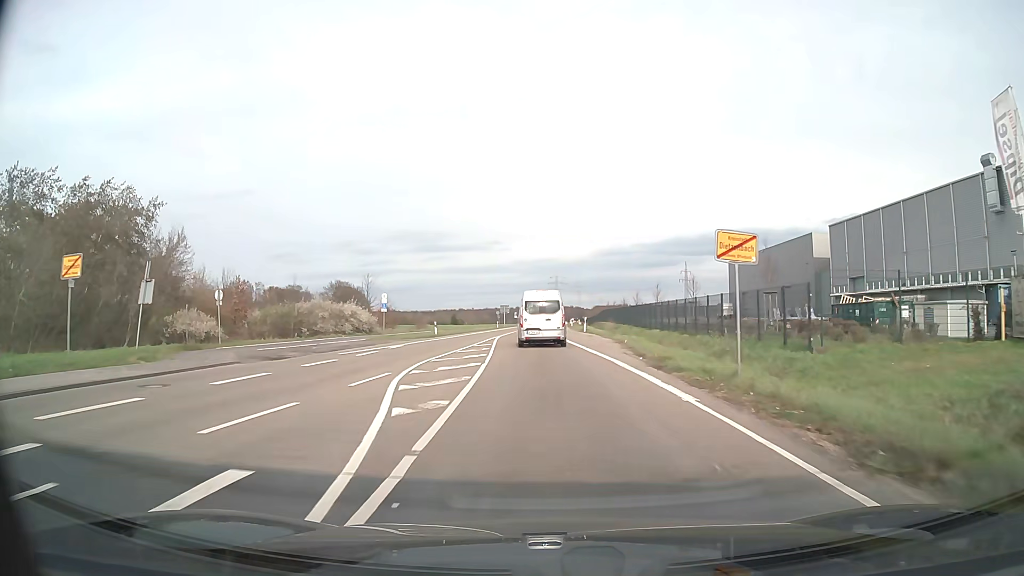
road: secondary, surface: asphalt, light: Day
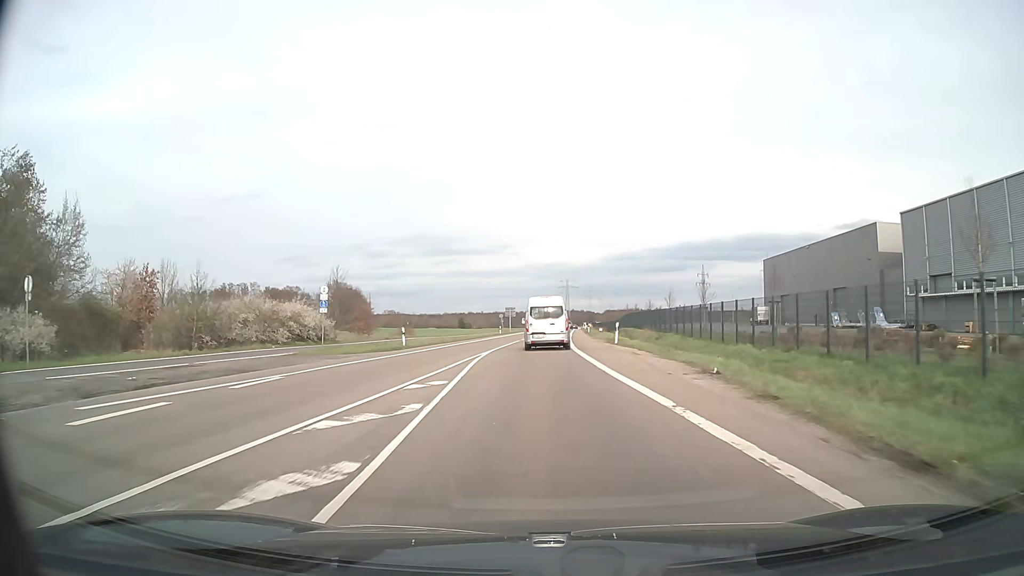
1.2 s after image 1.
(-0.1, +17.0) m; -1°
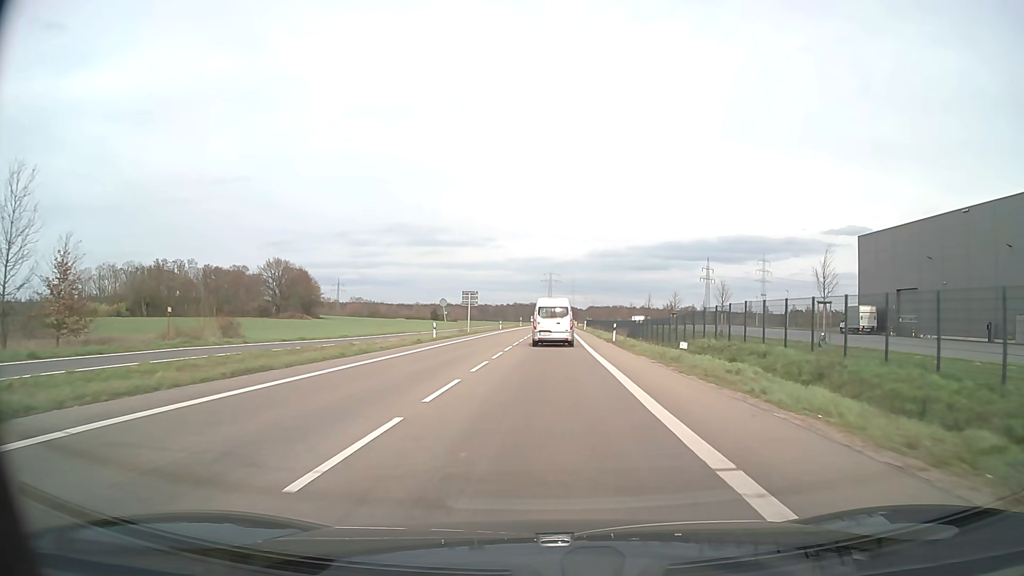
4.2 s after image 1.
(0.0, +45.6) m; +2°
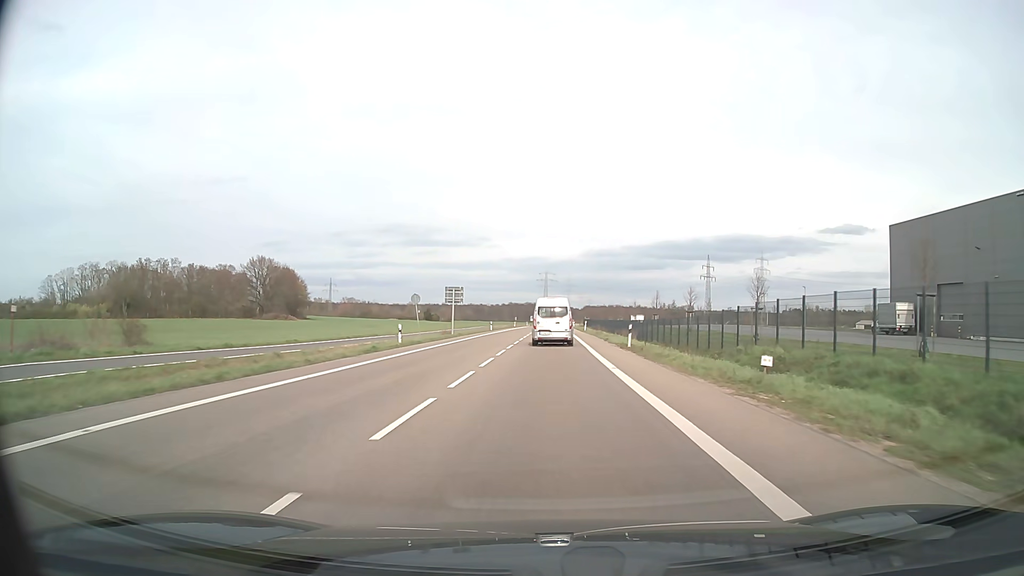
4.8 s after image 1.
(0.0, +9.7) m; 0°
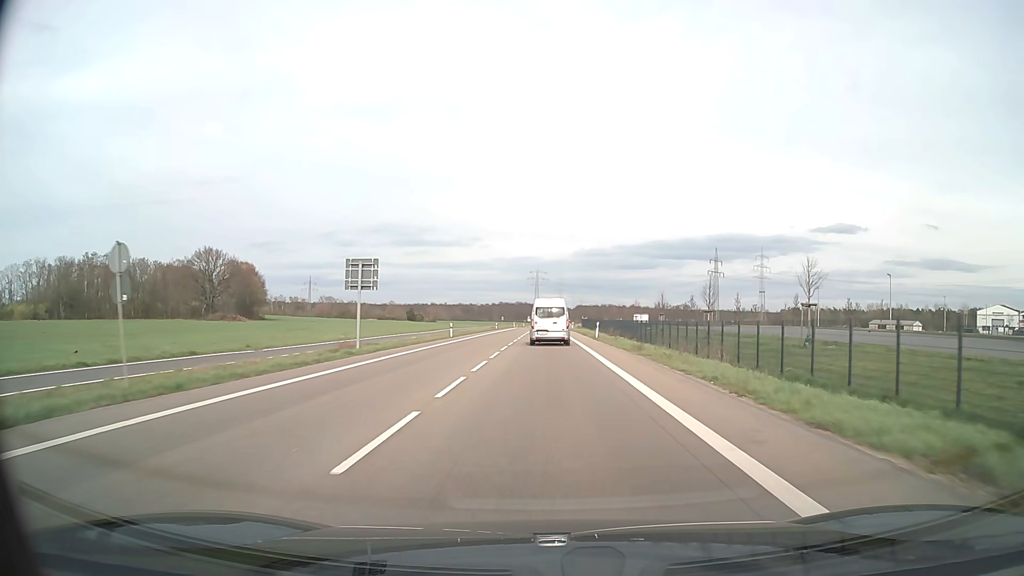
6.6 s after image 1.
(+0.2, +30.3) m; +1°
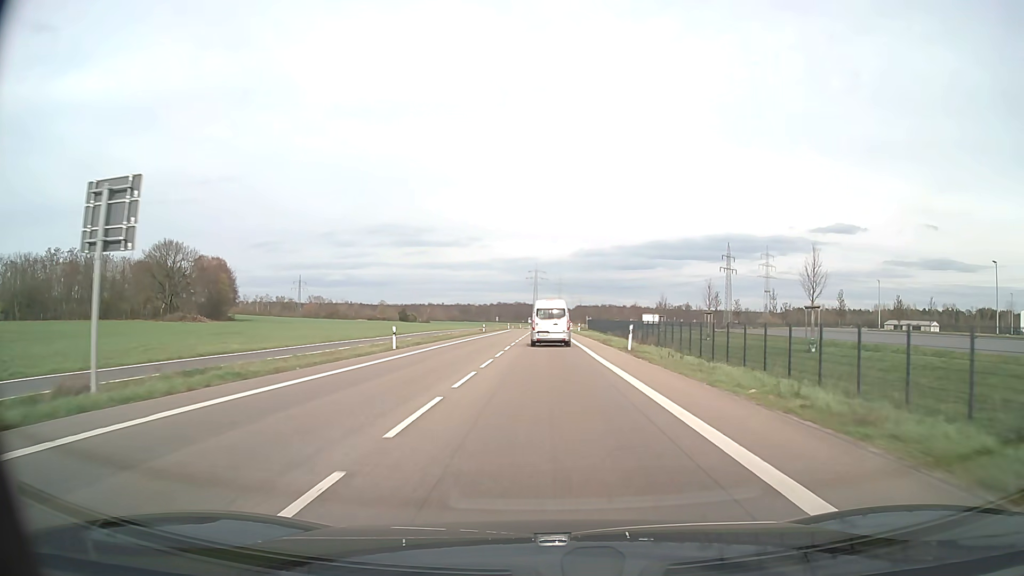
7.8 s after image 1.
(0.0, +21.1) m; 0°
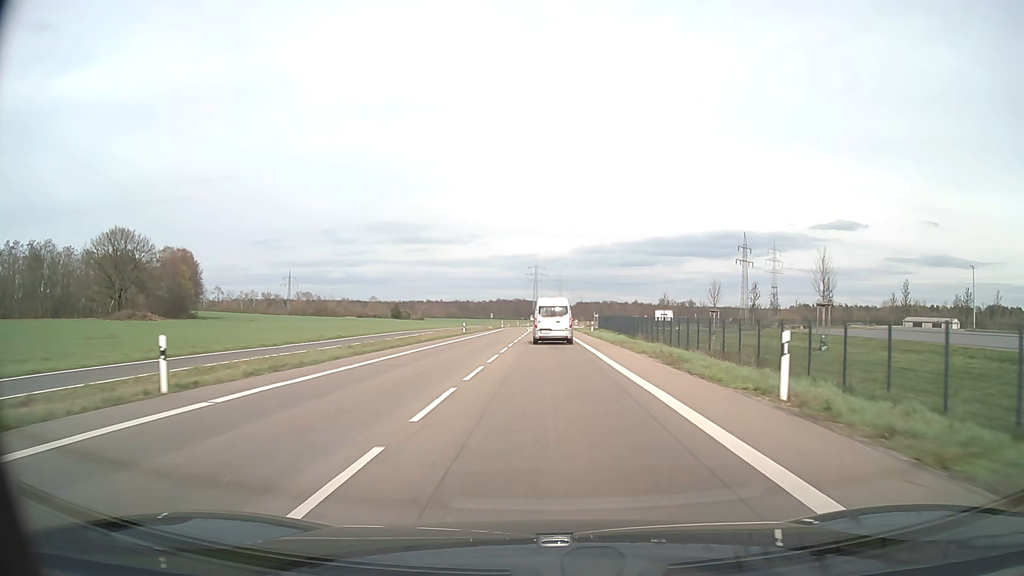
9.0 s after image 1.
(0.0, +21.8) m; 0°
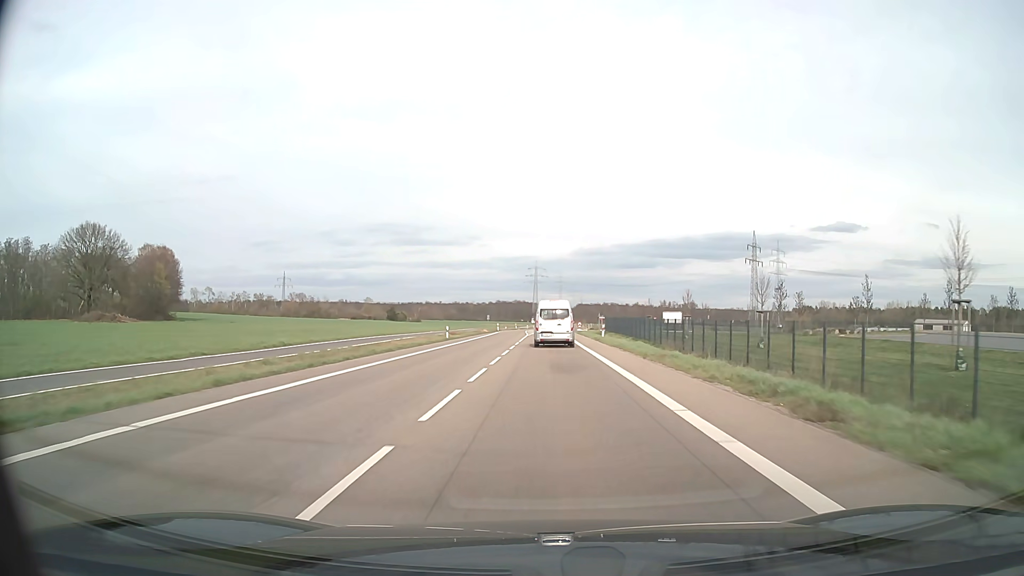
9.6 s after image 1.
(0.0, +11.2) m; 0°
(0, +10) (0, +20) (0, +30) (0, +40) (0, +50) (+1, +60) (+1, +70) (+1, +80) (+2, +90) (+2, +100) m
